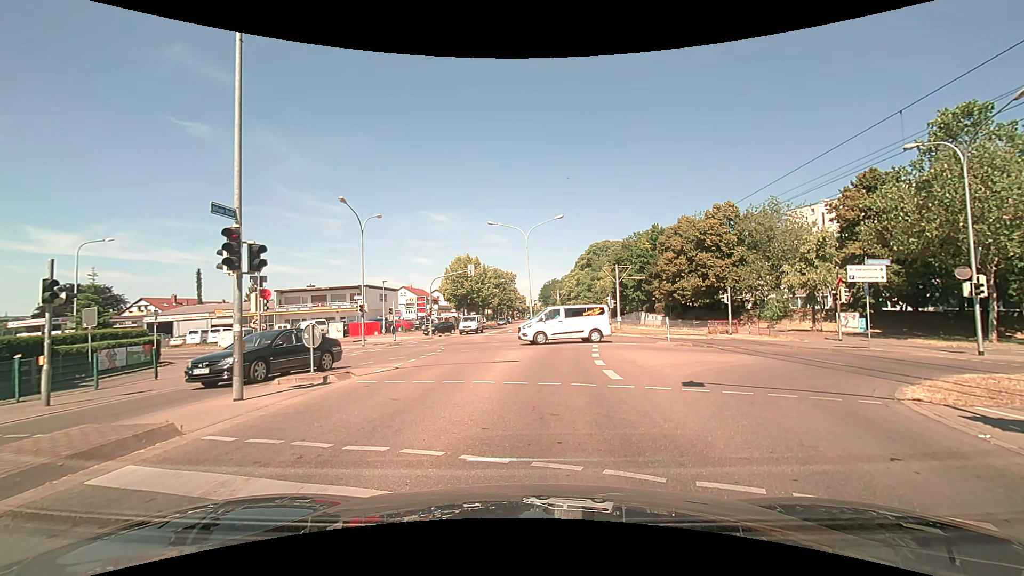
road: tertiary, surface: asphalt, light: Day
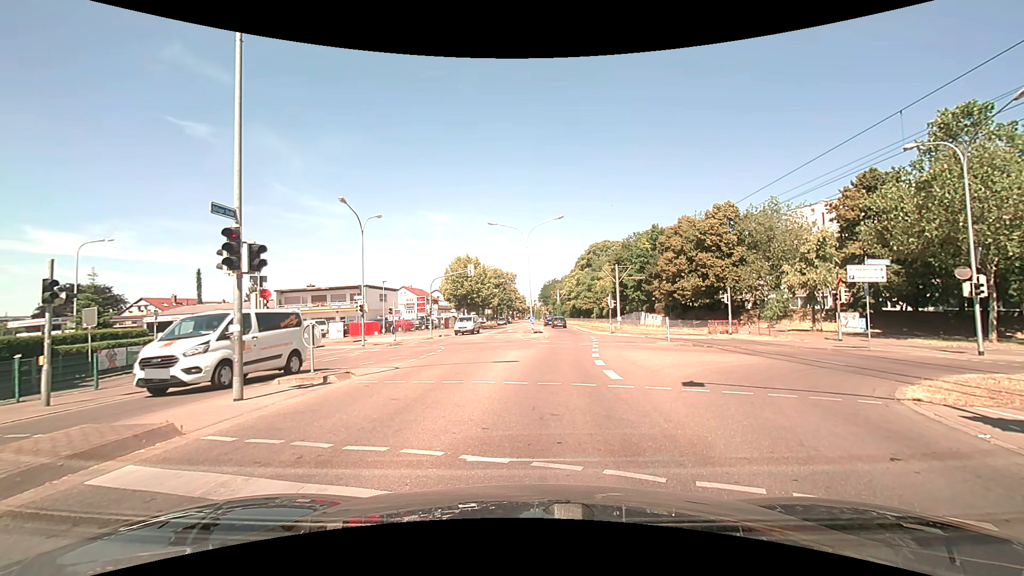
(0.0, 0.0) m; 0°
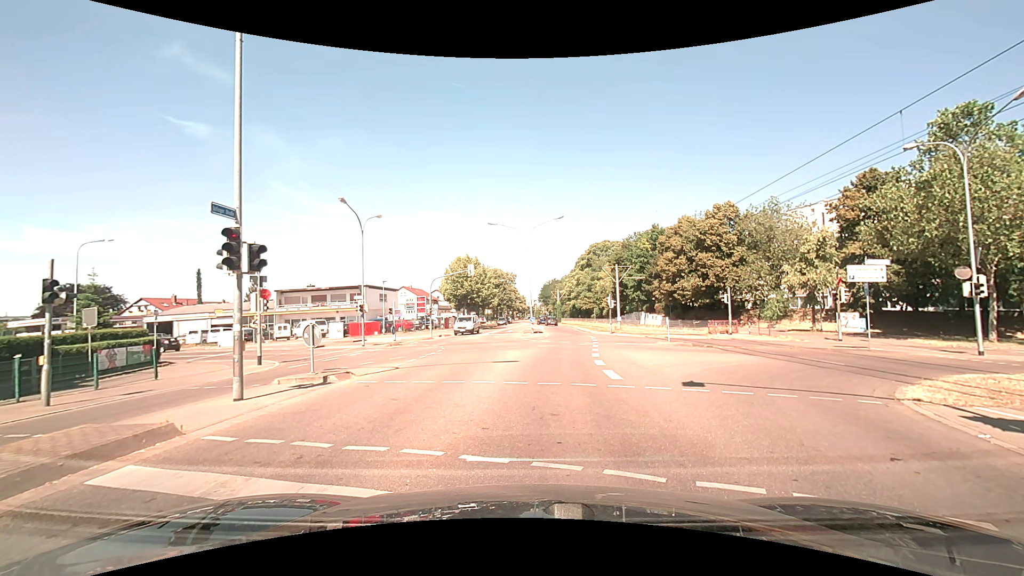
(0.0, 0.0) m; 0°
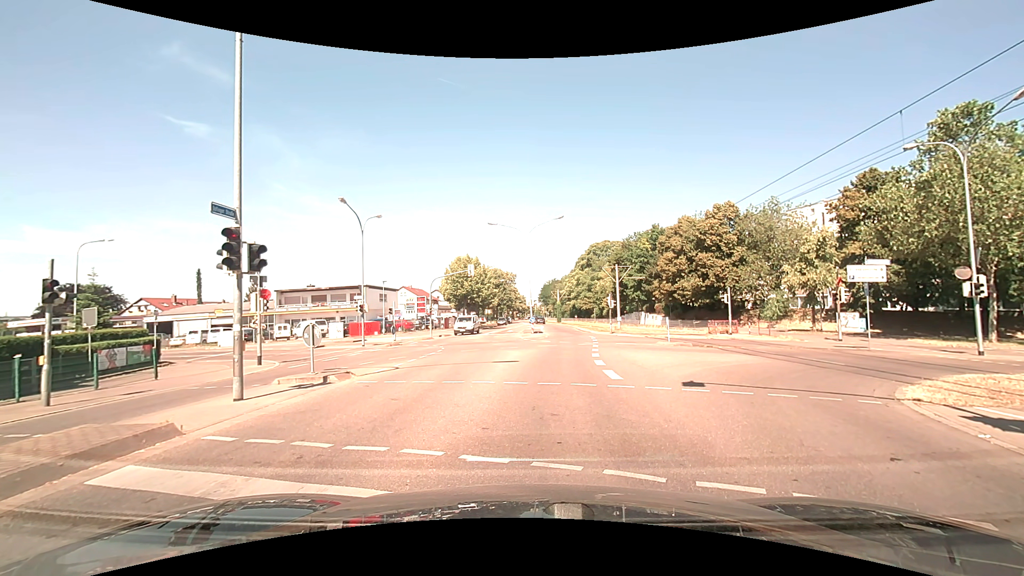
(0.0, 0.0) m; 0°
(0, +10) (+1, +20) (+3, +30) (+4, +40) (+5, +50) (+6, +60) (+7, +70) (+7, +80) (+7, +90) (+7, +100) m
